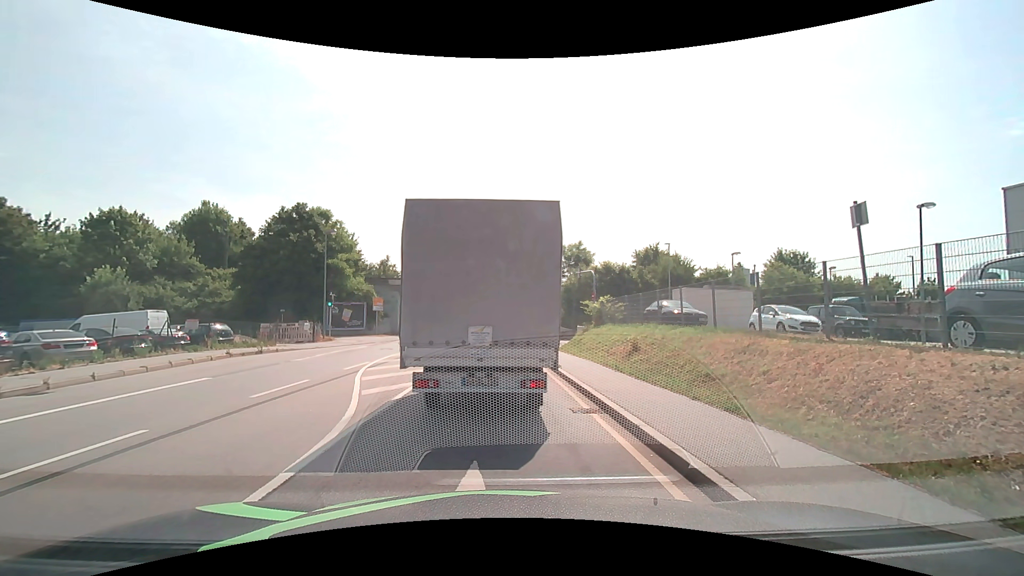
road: primary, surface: asphalt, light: Day
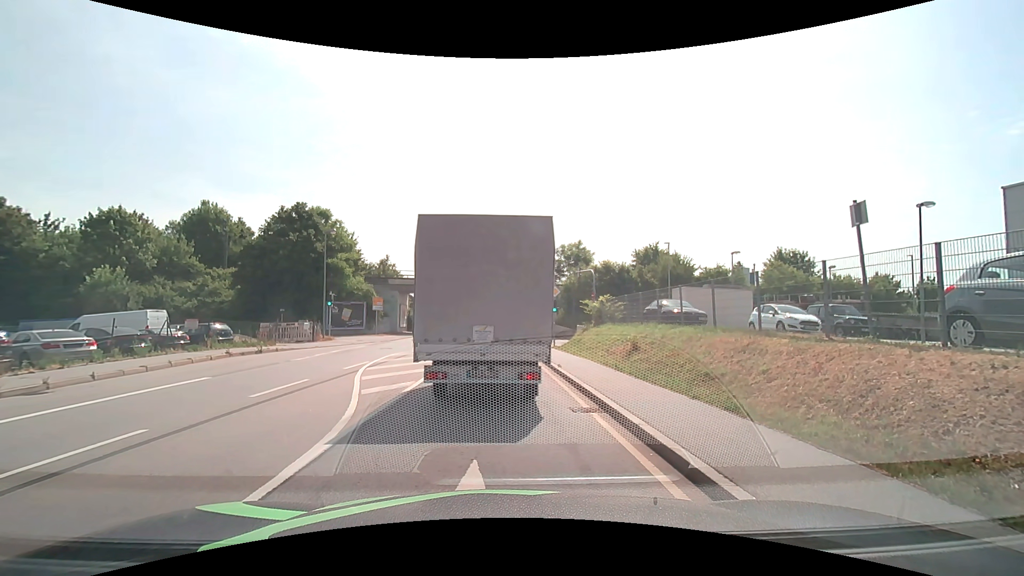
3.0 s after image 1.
(0.0, 0.0) m; 0°
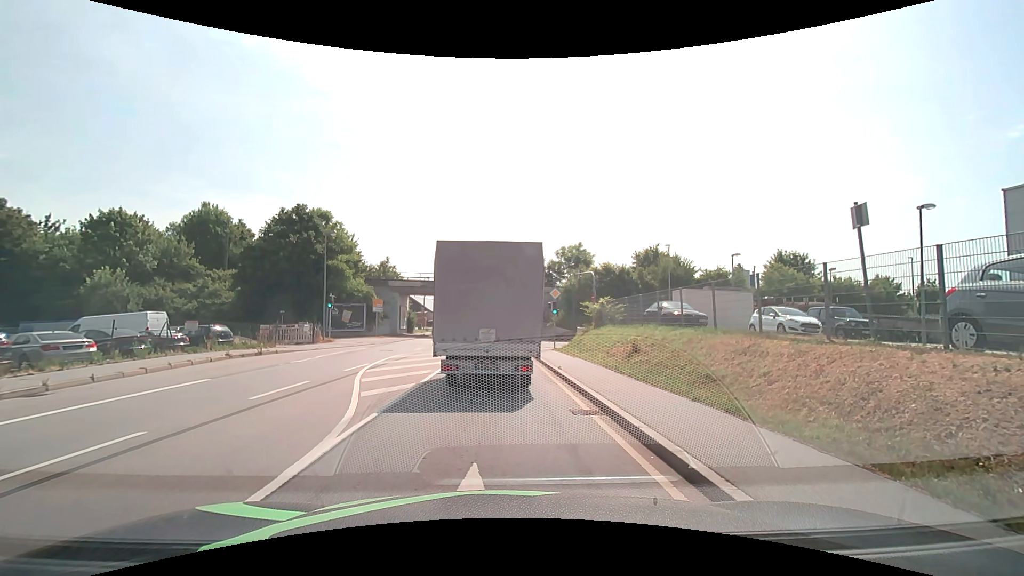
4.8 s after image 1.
(0.0, 0.0) m; 0°
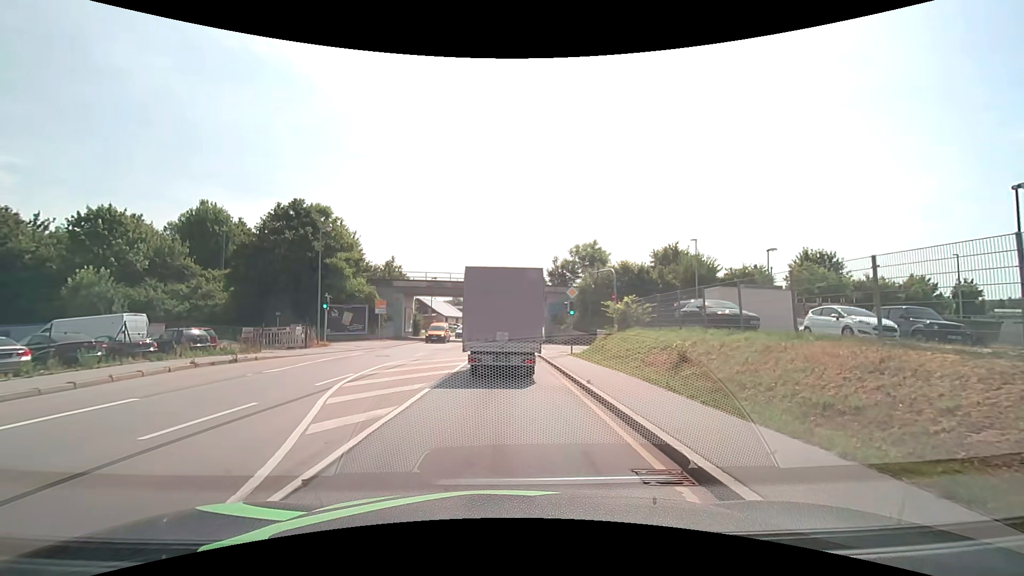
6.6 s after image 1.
(-0.1, +3.8) m; -2°
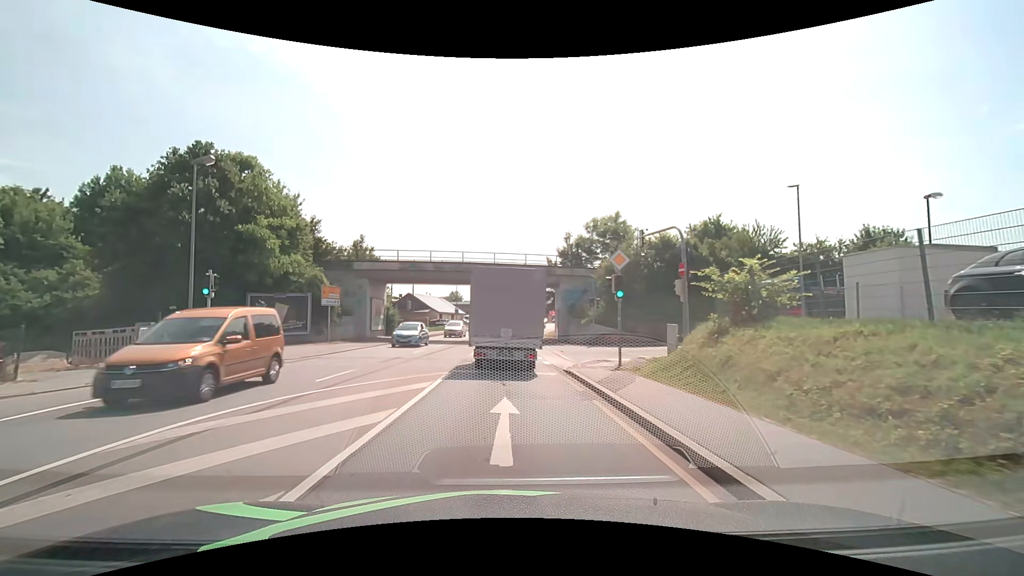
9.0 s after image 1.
(-0.1, +13.8) m; 0°
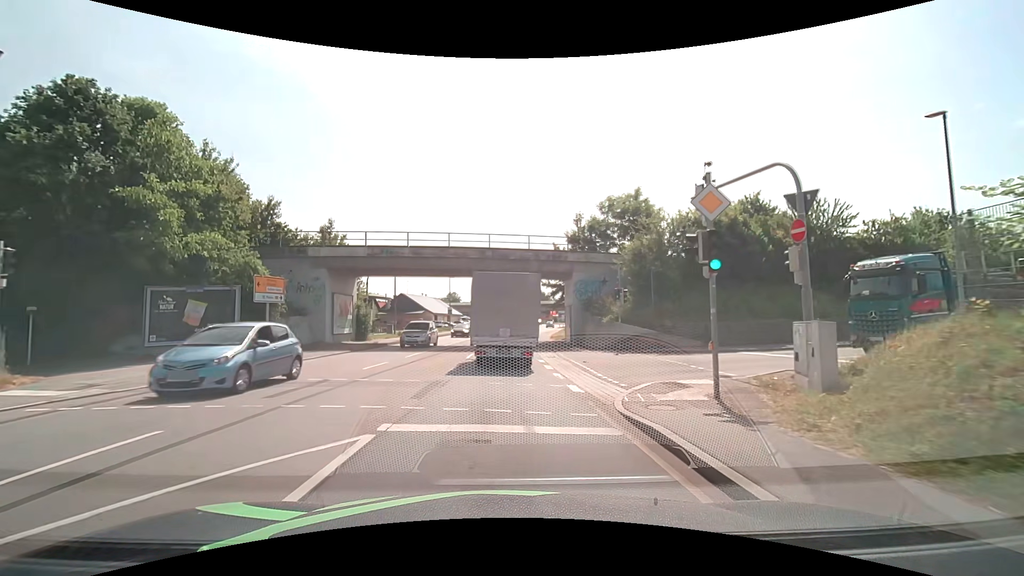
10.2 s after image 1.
(0.0, +8.7) m; 0°
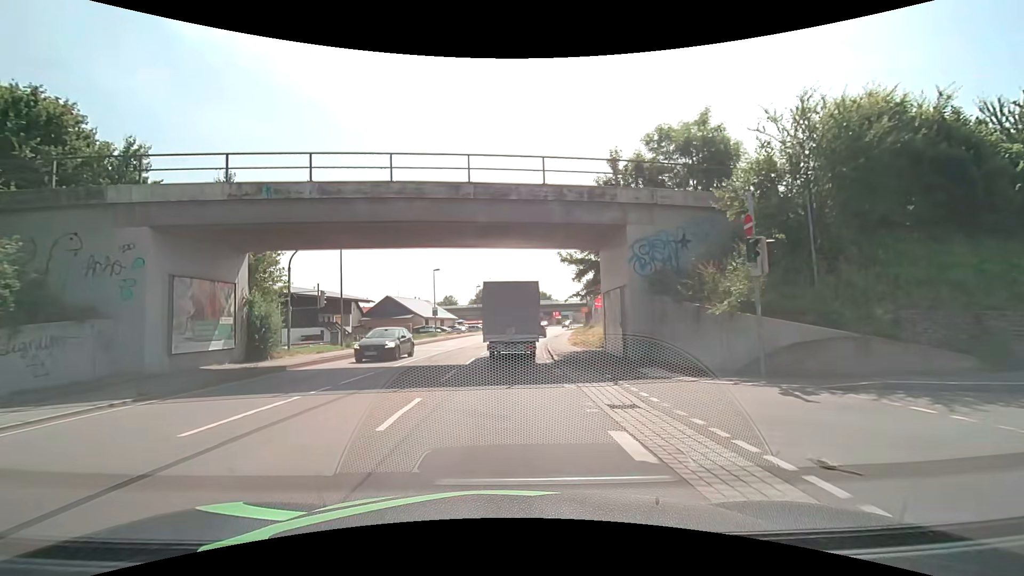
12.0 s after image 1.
(0.0, +15.3) m; 0°
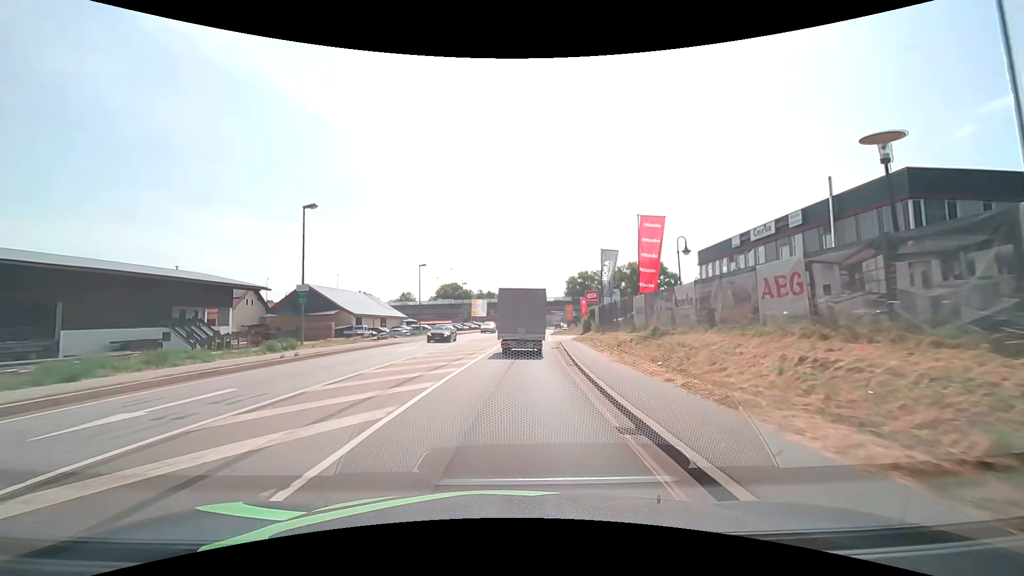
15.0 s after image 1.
(+0.6, +31.4) m; +4°
(0, +10) (+1, +20) (+1, +30) (+2, +40) (+2, +50) (+3, +60) (+4, +70) (+5, +80) (+6, +90) (+8, +100) m
